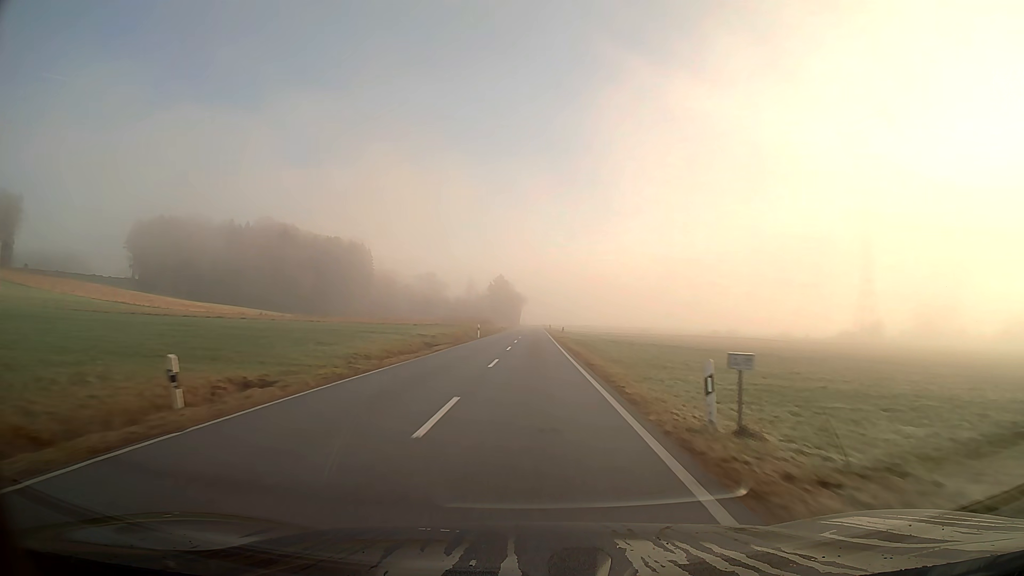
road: secondary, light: Day
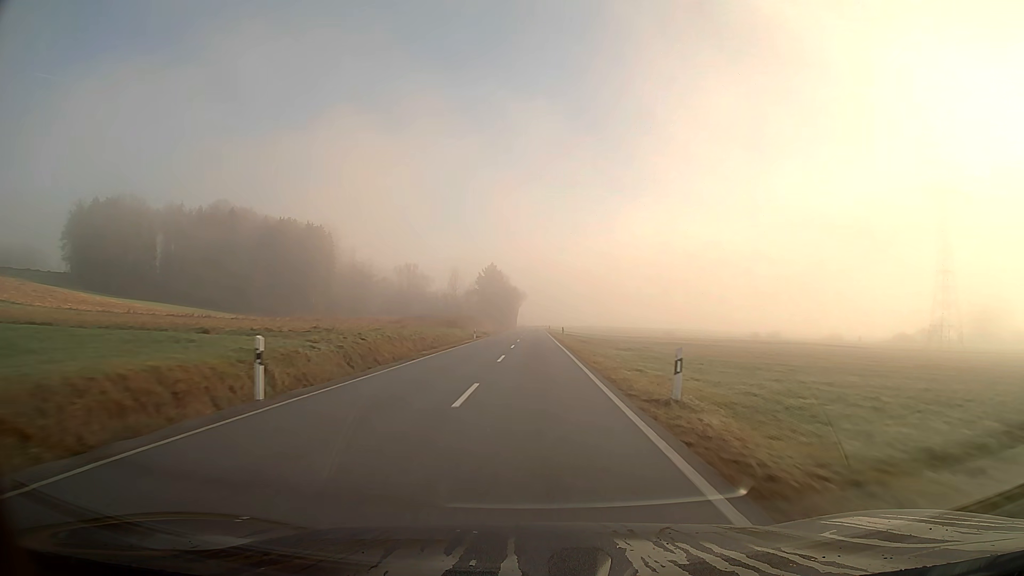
(0.0, +45.7) m; 0°
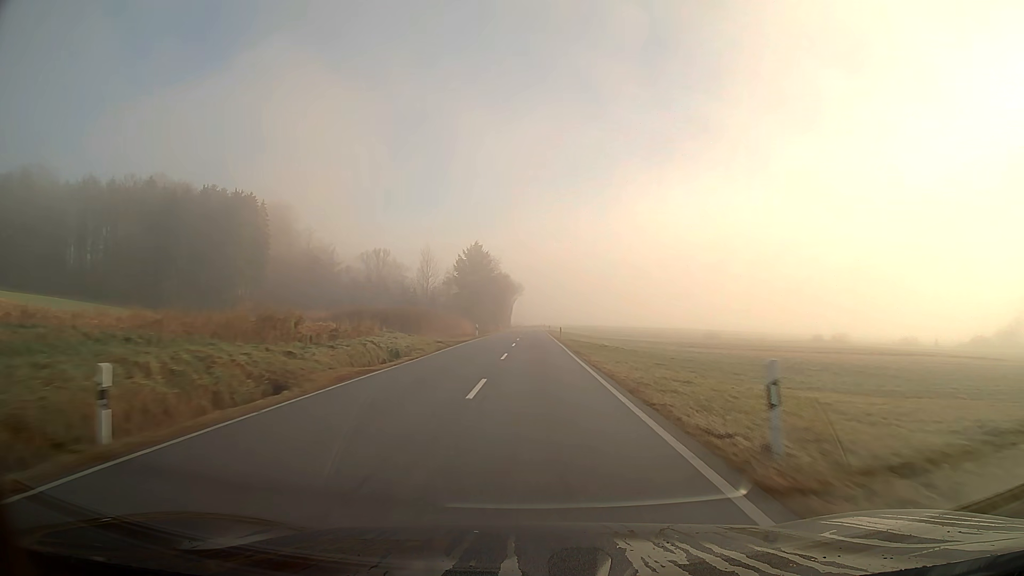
(+0.1, +47.3) m; 0°
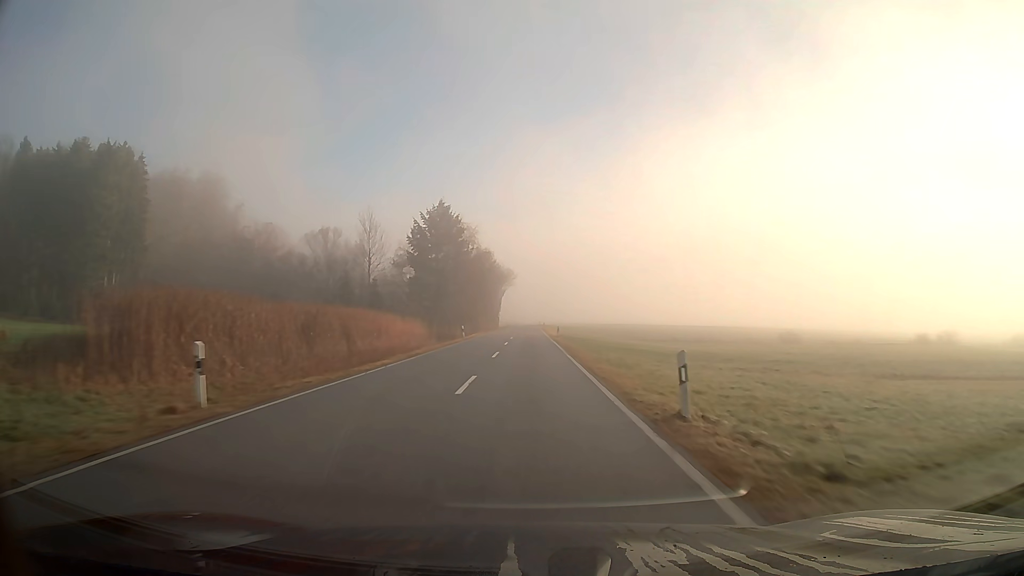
(+0.2, +47.5) m; 0°
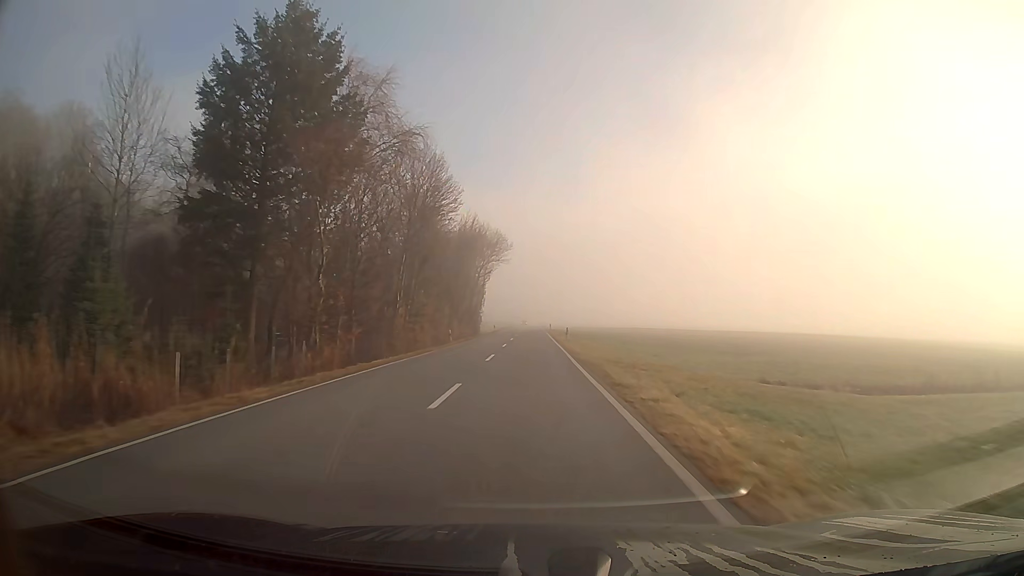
(-0.3, +62.5) m; 0°
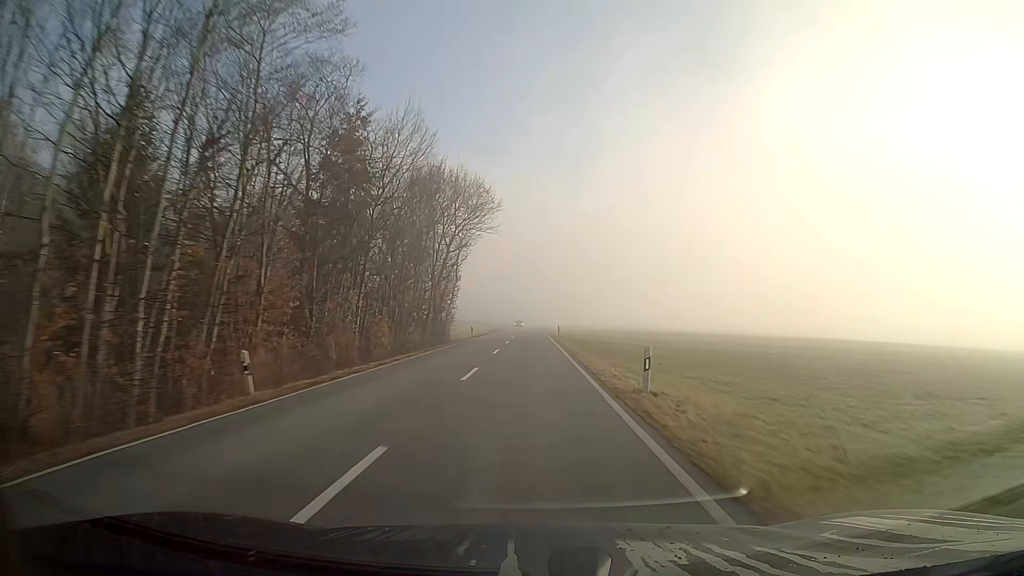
(0.0, +31.0) m; 0°
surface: asphalt
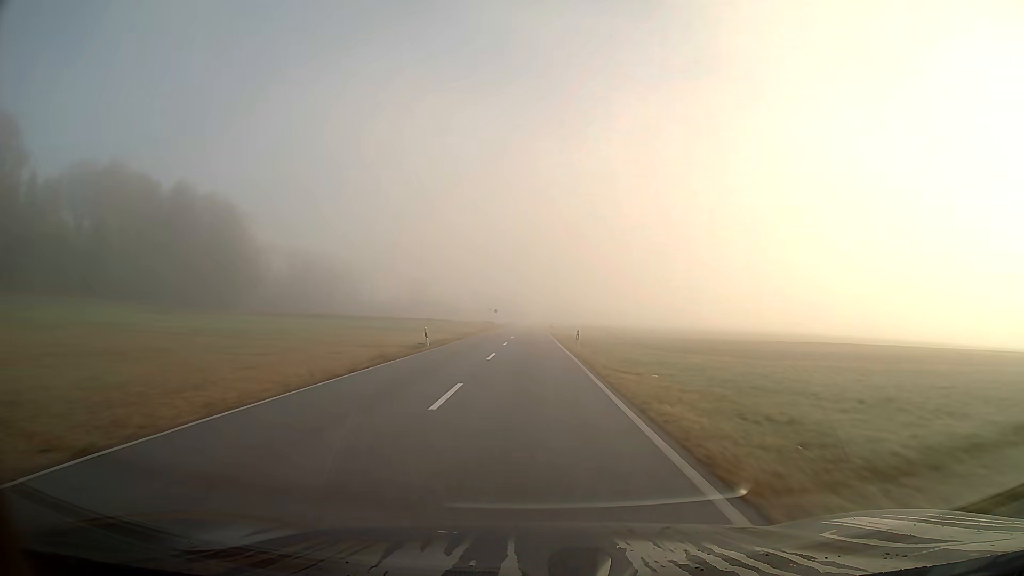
(+0.1, +77.6) m; 0°
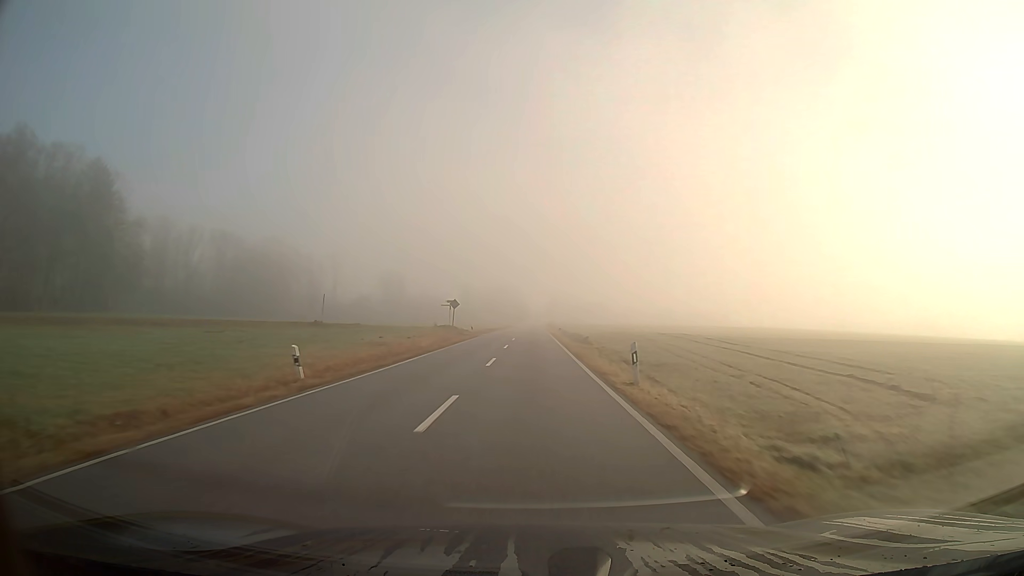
(0.0, +62.1) m; 0°
